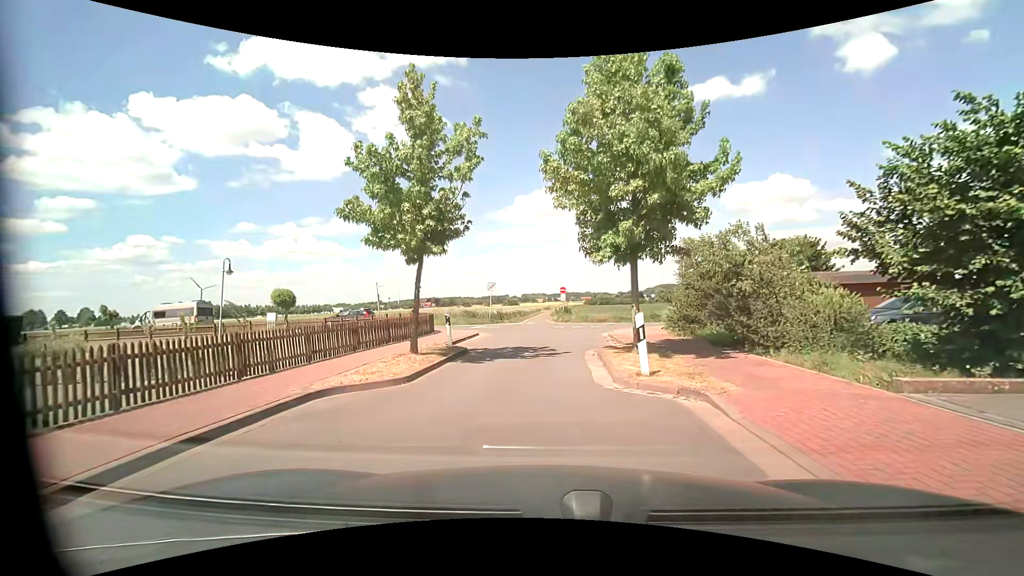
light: Day
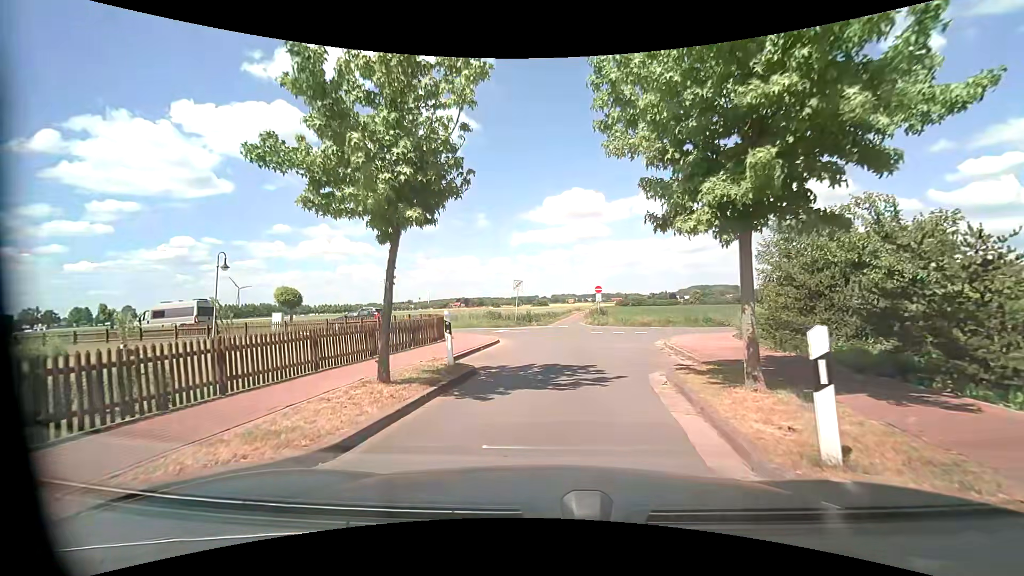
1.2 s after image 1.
(-0.2, +4.4) m; -4°
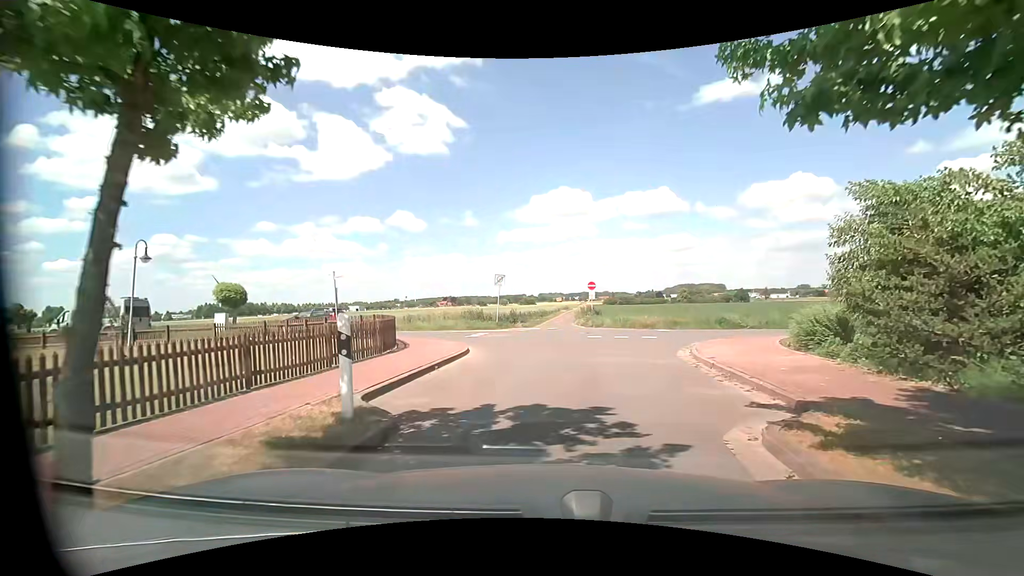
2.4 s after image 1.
(0.0, +4.7) m; +2°
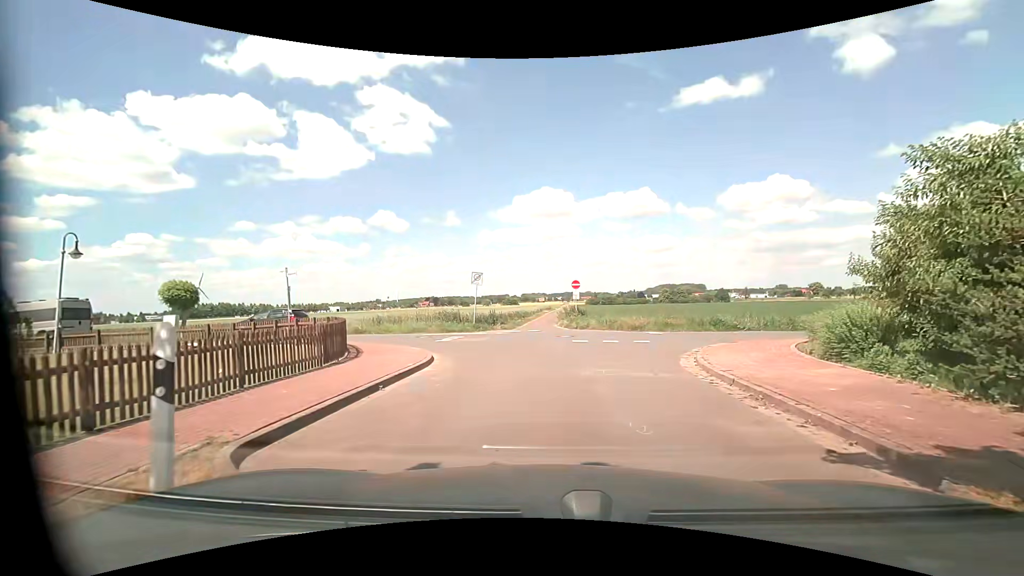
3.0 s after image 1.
(0.0, +2.2) m; +2°
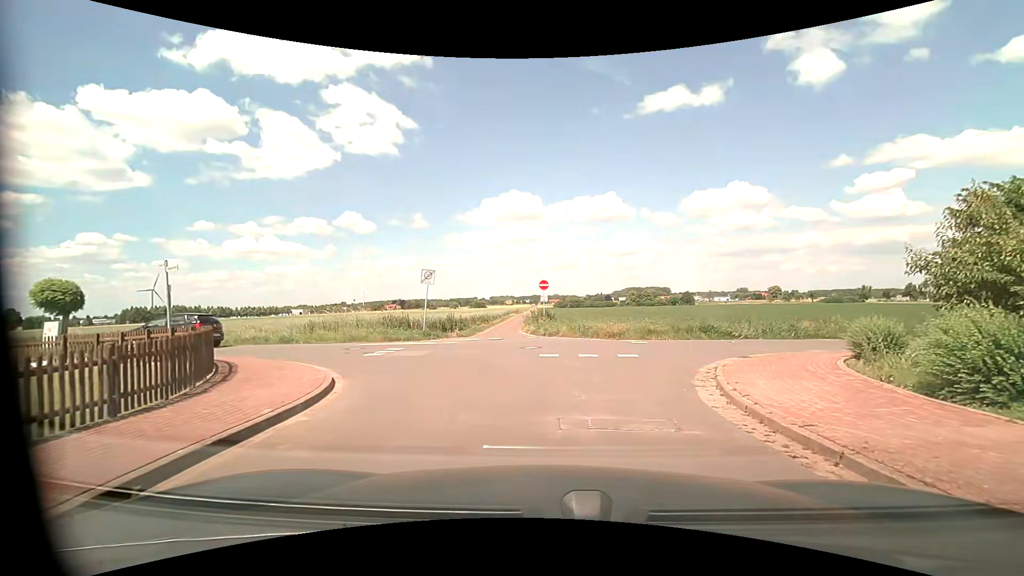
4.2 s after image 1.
(0.0, +3.9) m; +3°
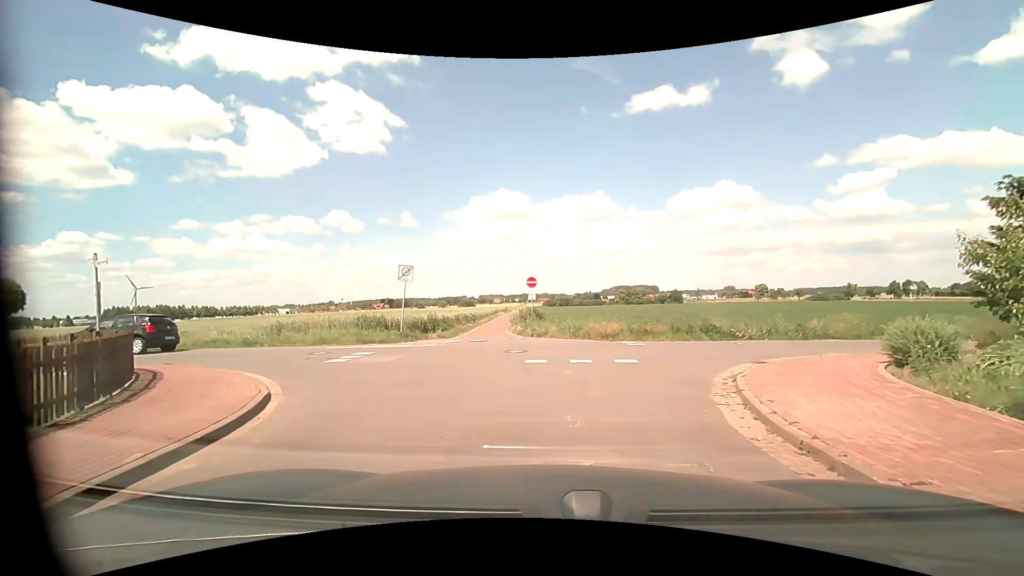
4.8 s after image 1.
(0.0, +1.7) m; +3°
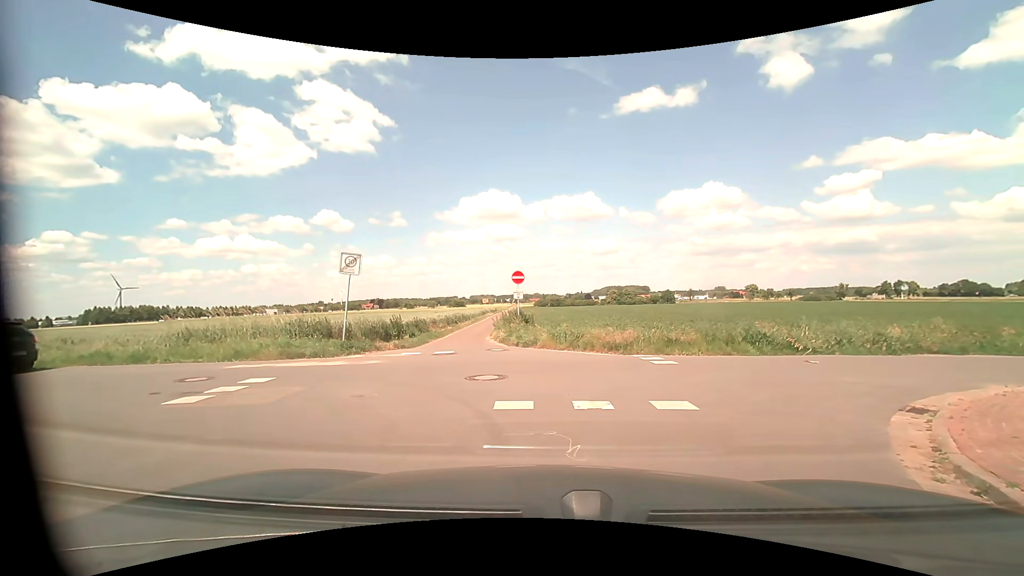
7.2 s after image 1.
(-0.1, +4.9) m; -1°
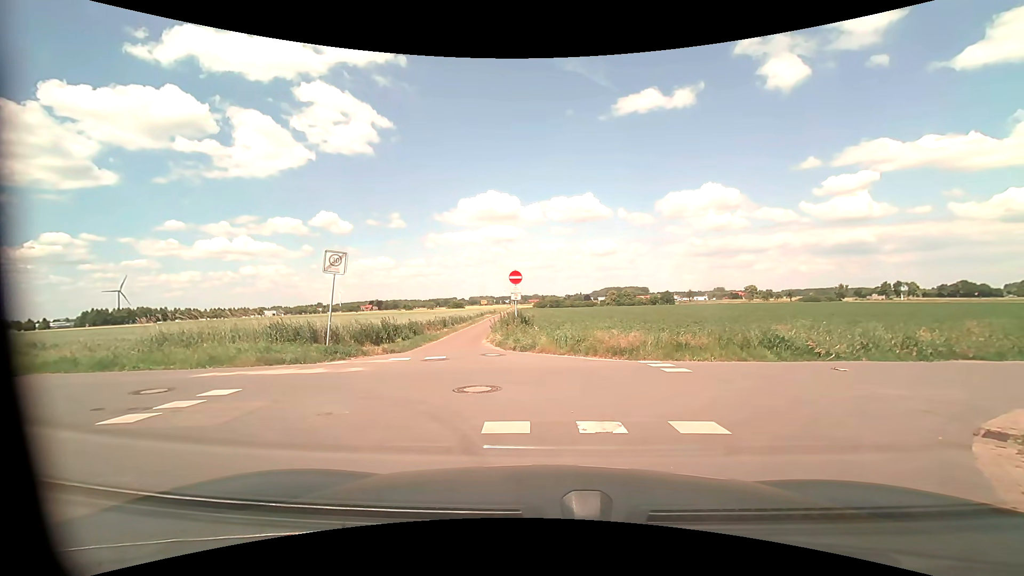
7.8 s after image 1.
(0.0, +1.1) m; 0°
(-3, +9) (-12, +10) (-22, +10) (-32, +11) (-42, +10) (-52, +10) (-62, +10) (-72, +9) (-82, +9) (-92, +9) m
